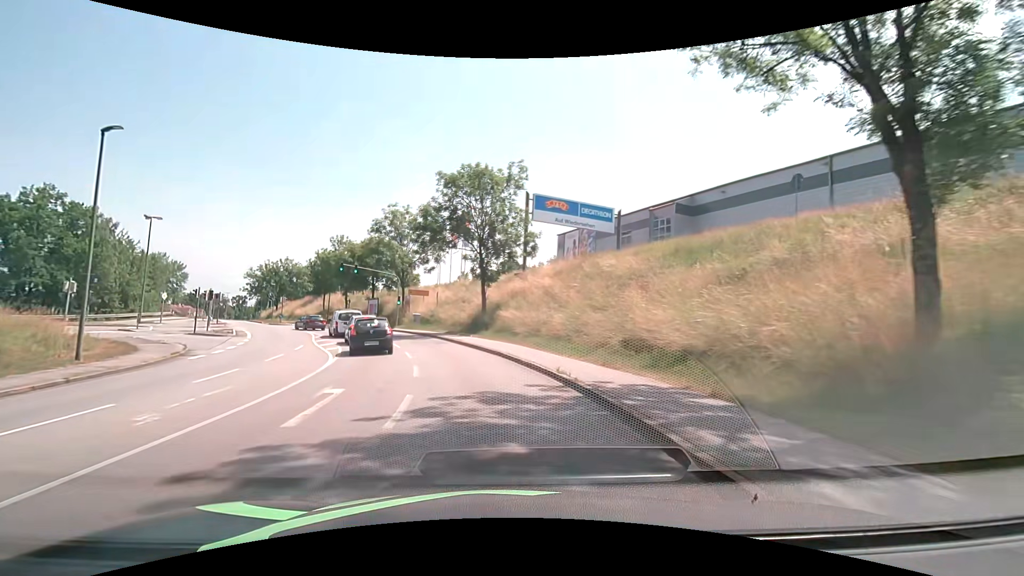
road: tertiary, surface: asphalt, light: Day
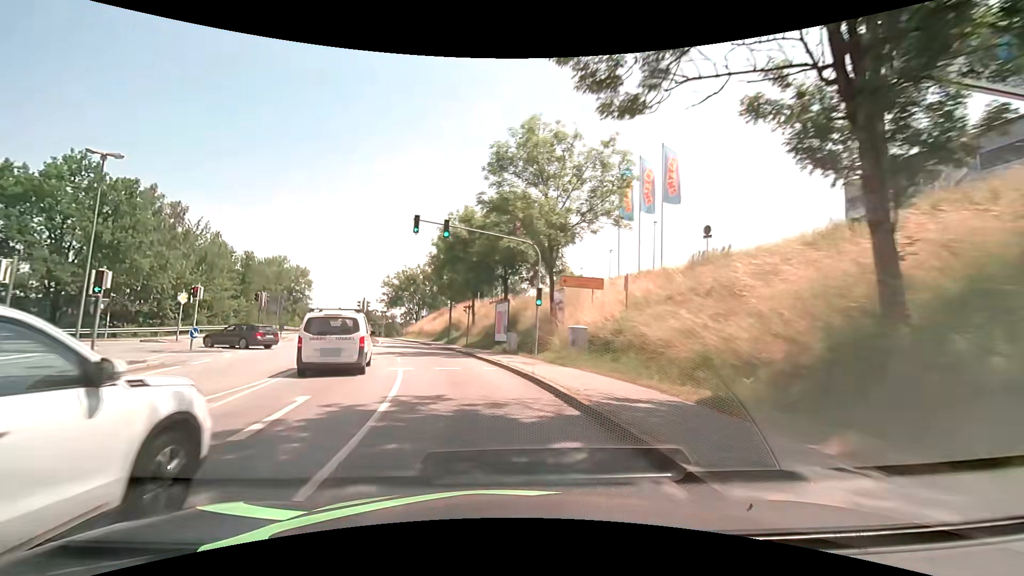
(-4.7, +29.3) m; -19°
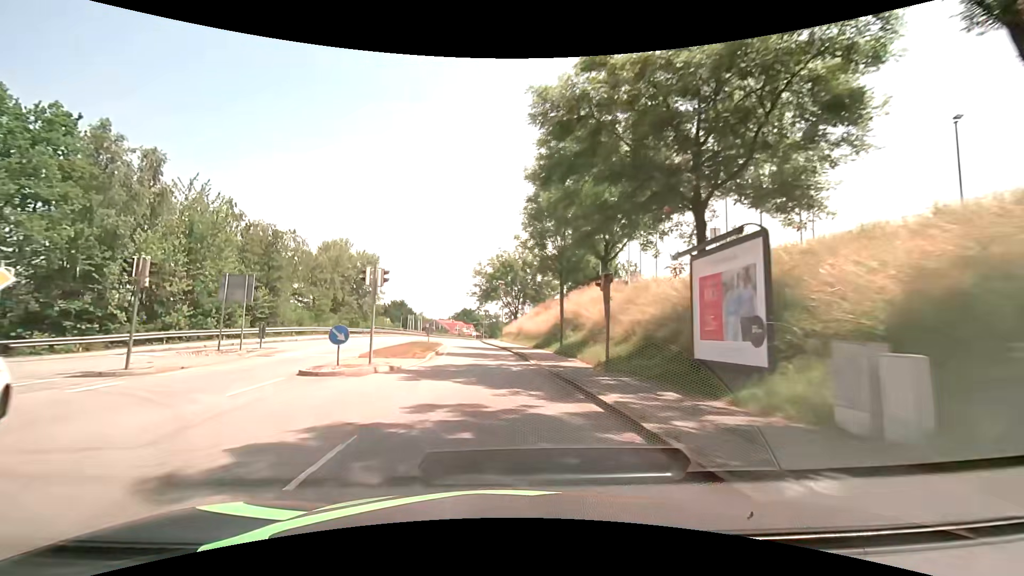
(-2.4, +22.3) m; -11°
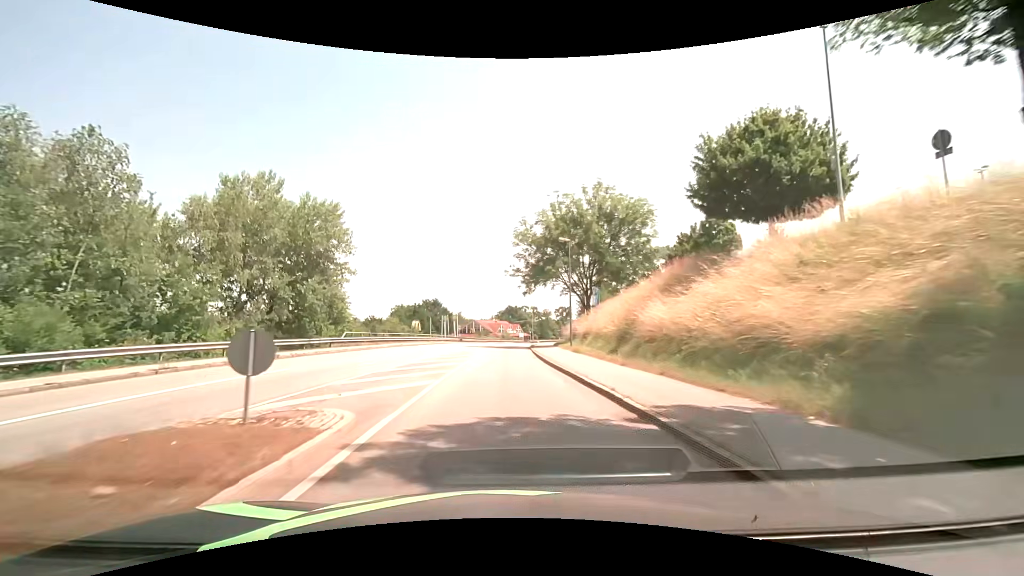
(-1.9, +30.4) m; -6°
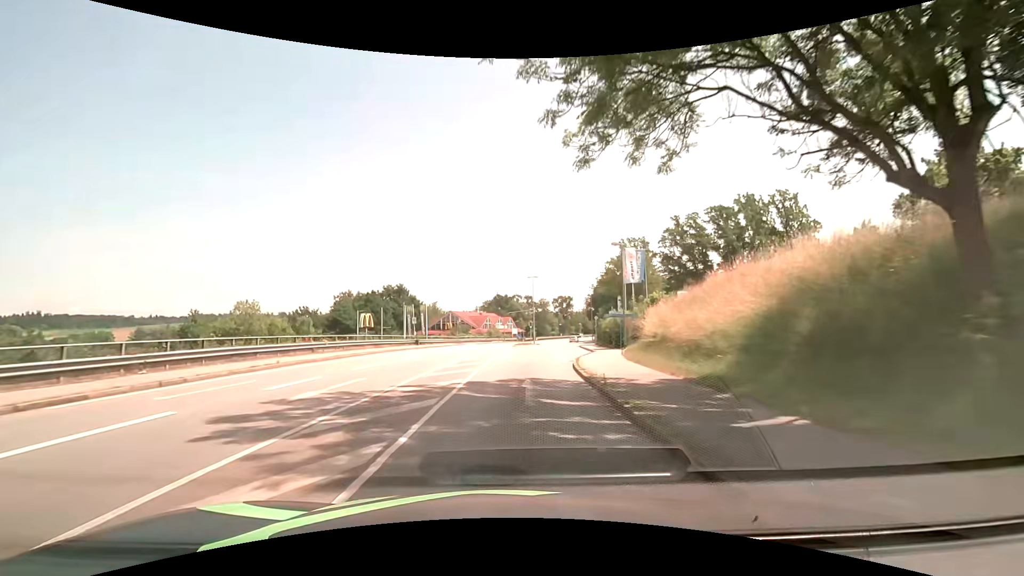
(-0.2, +38.4) m; +1°
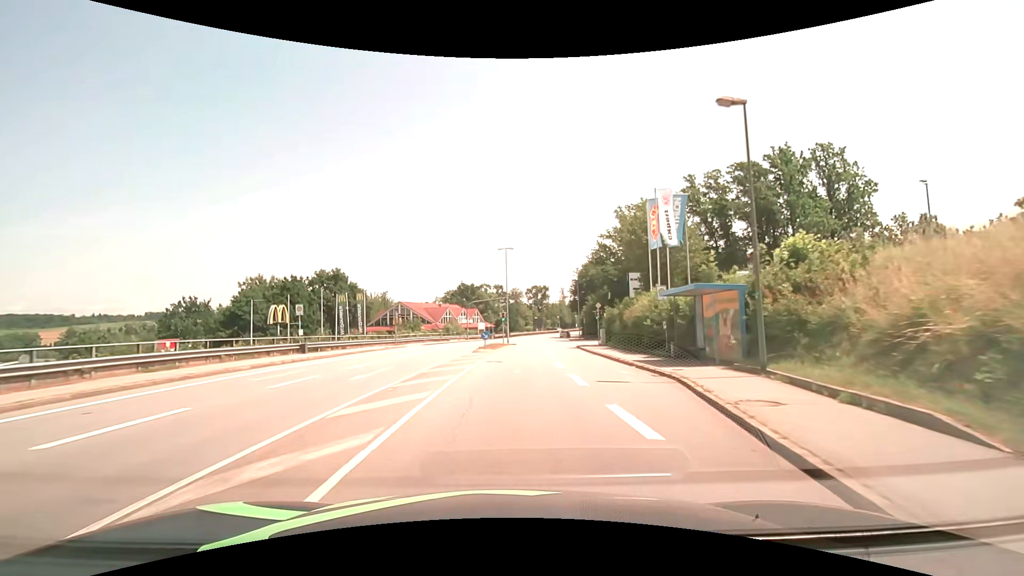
(+0.8, +23.1) m; +4°
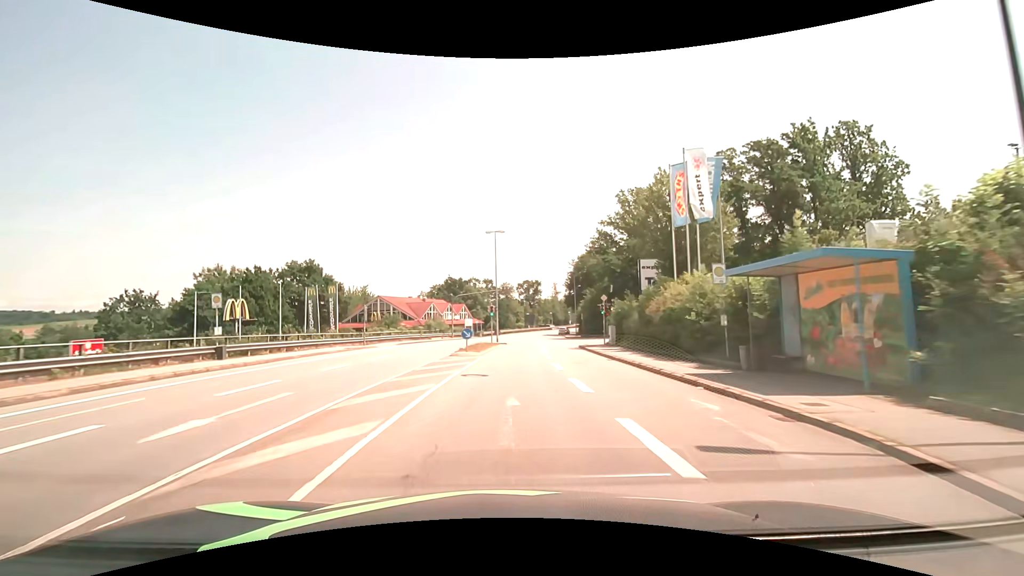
(+0.1, +7.7) m; +1°
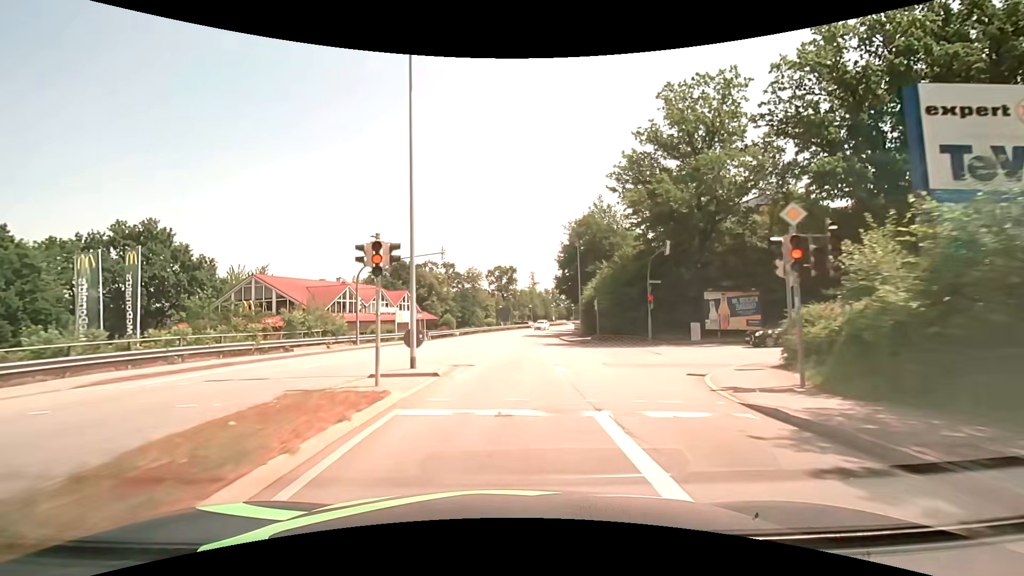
(+0.8, +31.0) m; +3°
(0, +10) (+1, +20) (+1, +30) (+2, +40) (+3, +50) (+5, +60) (+7, +70) (+9, +79) (+12, +89) (+15, +98) m
